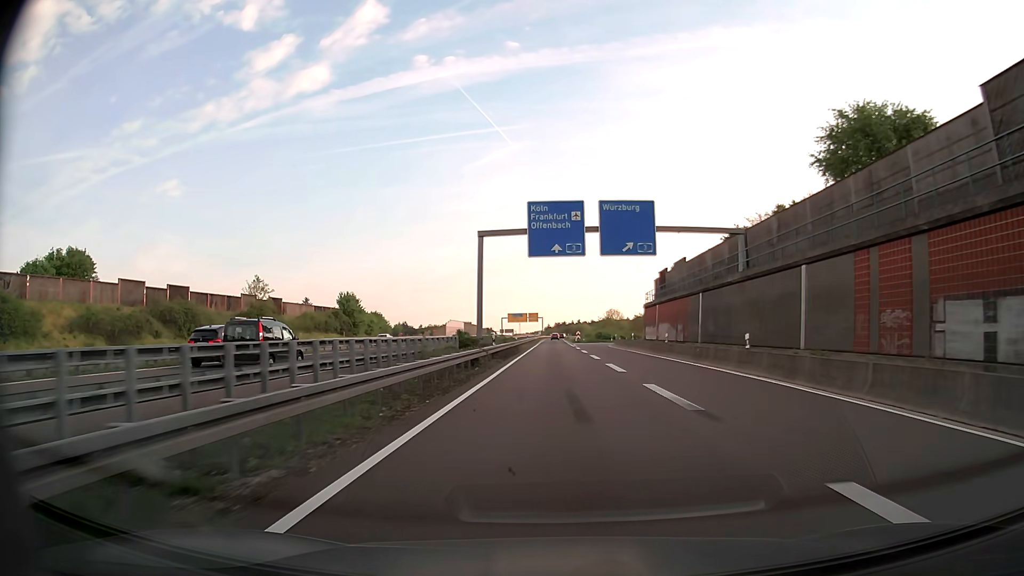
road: motorway_link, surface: asphalt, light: Day
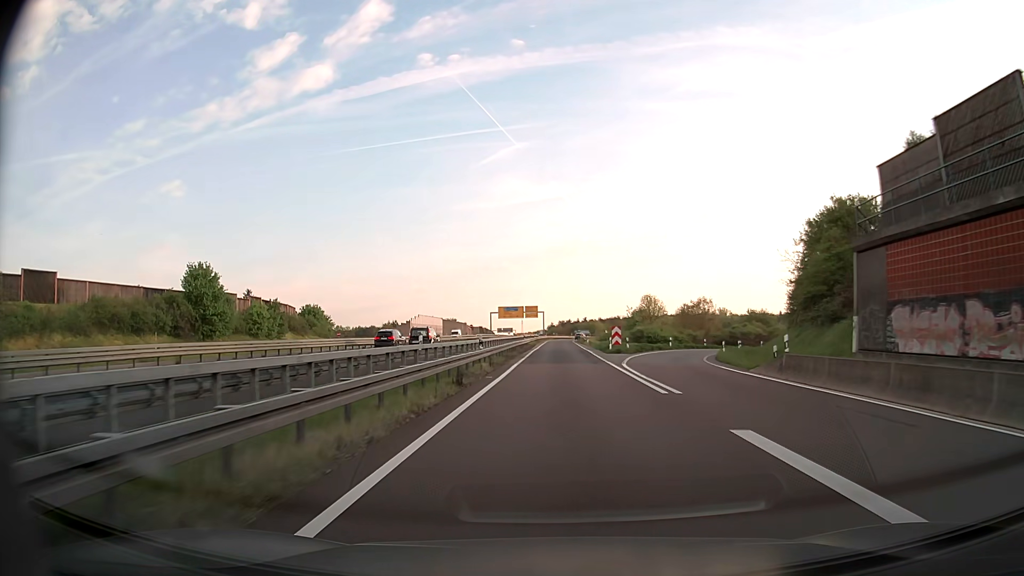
(-0.3, +56.5) m; 0°
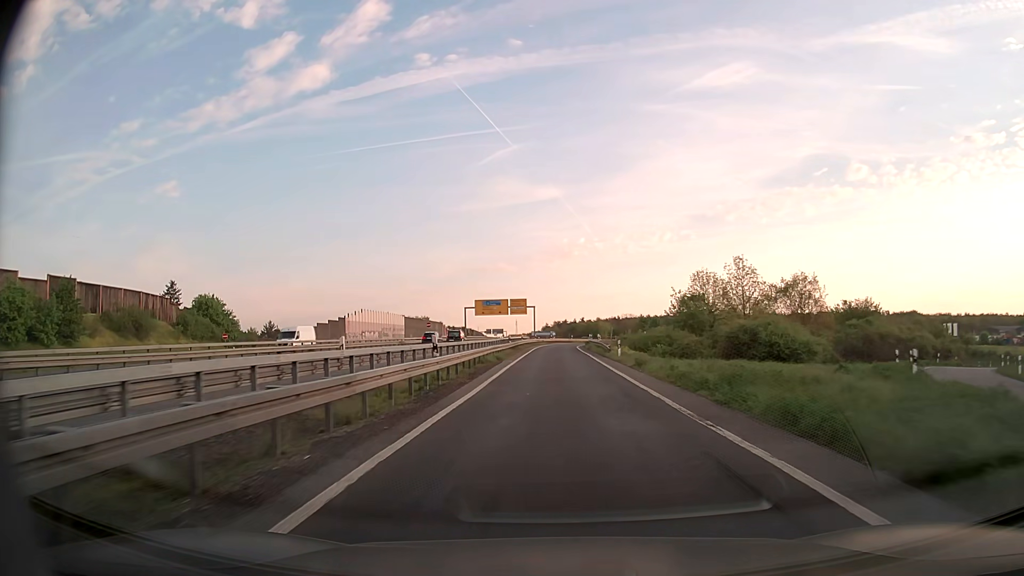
(+0.2, +44.4) m; 0°
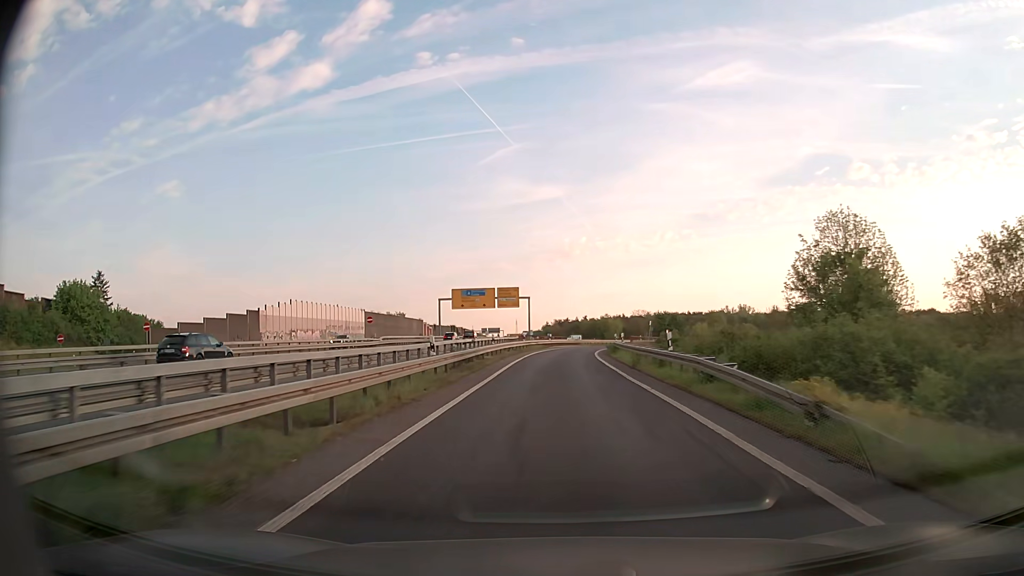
(-0.1, +33.0) m; 0°
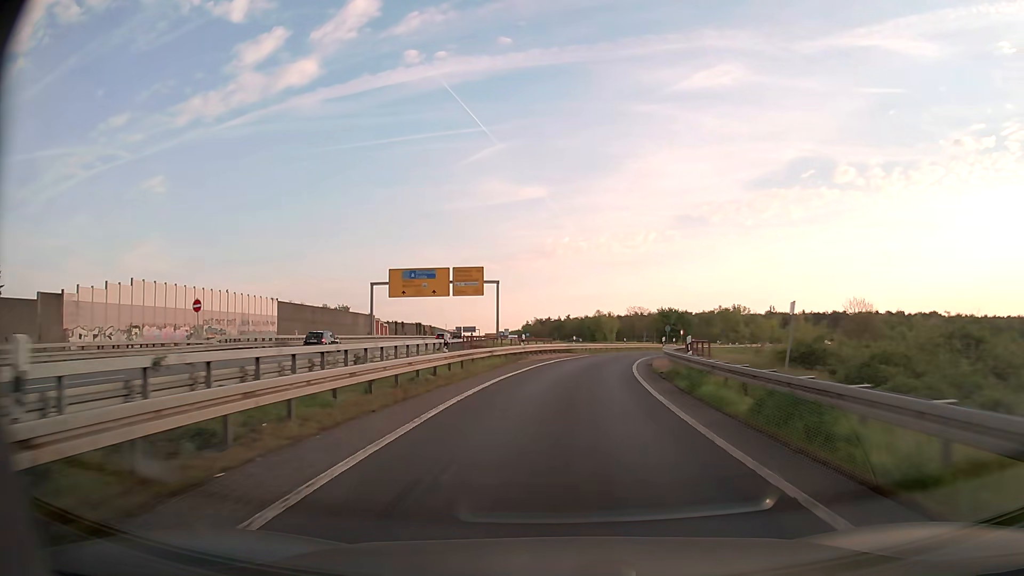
(+0.1, +32.8) m; +1°
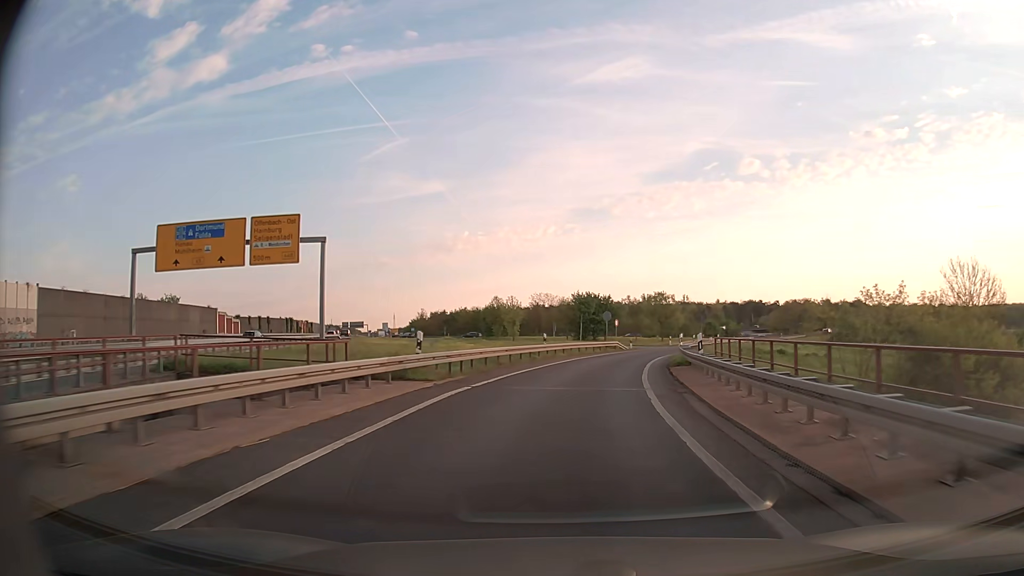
(+2.1, +32.6) m; +8°
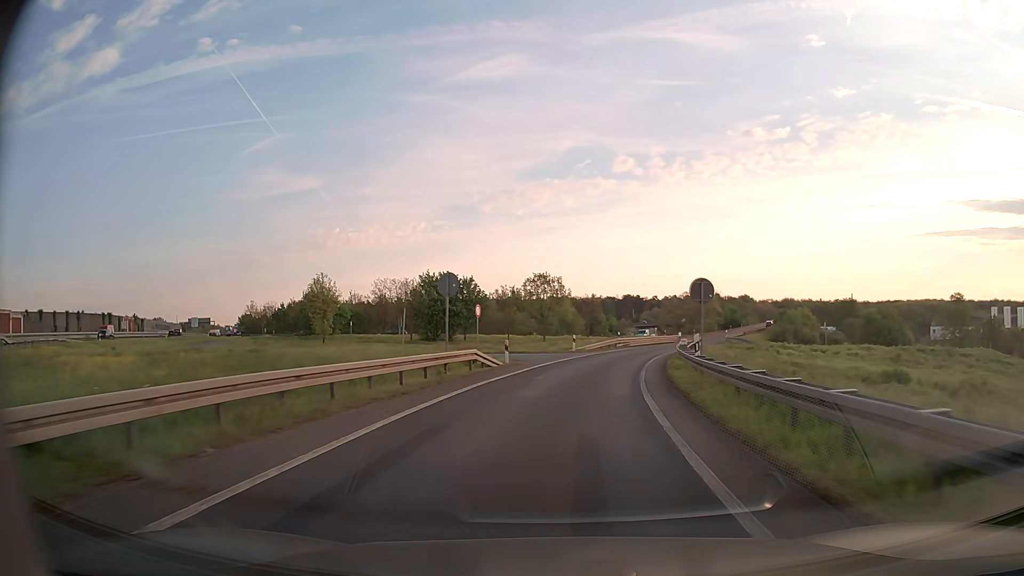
(+3.1, +32.5) m; +11°
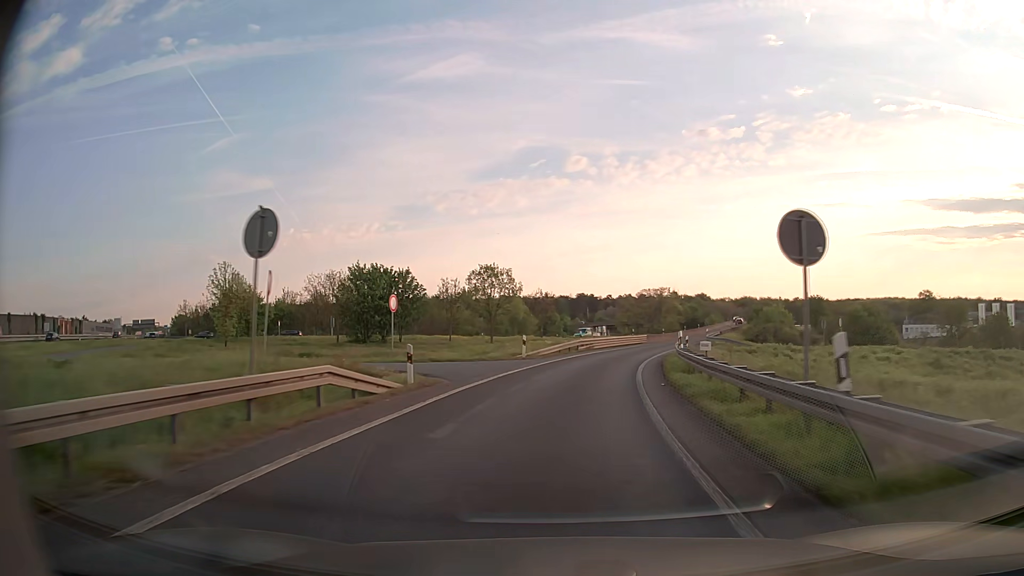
(+0.4, +11.0) m; +4°
(0, +10) (+1, +20) (+3, +30) (+4, +40) (+7, +49) (+10, +59) (+13, +68) (+16, +78) (+20, +87) (+23, +97) m
